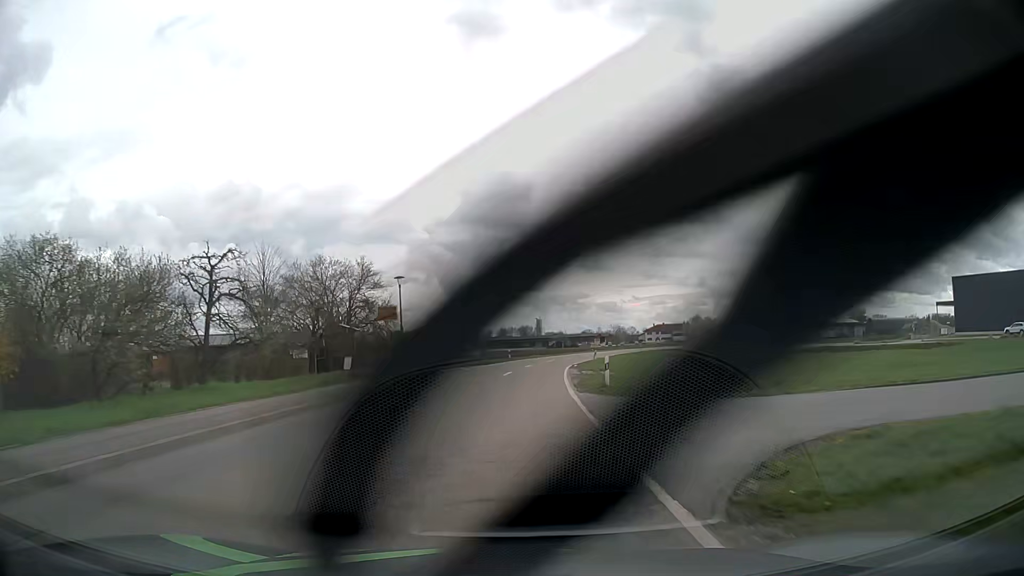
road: tertiary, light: Day
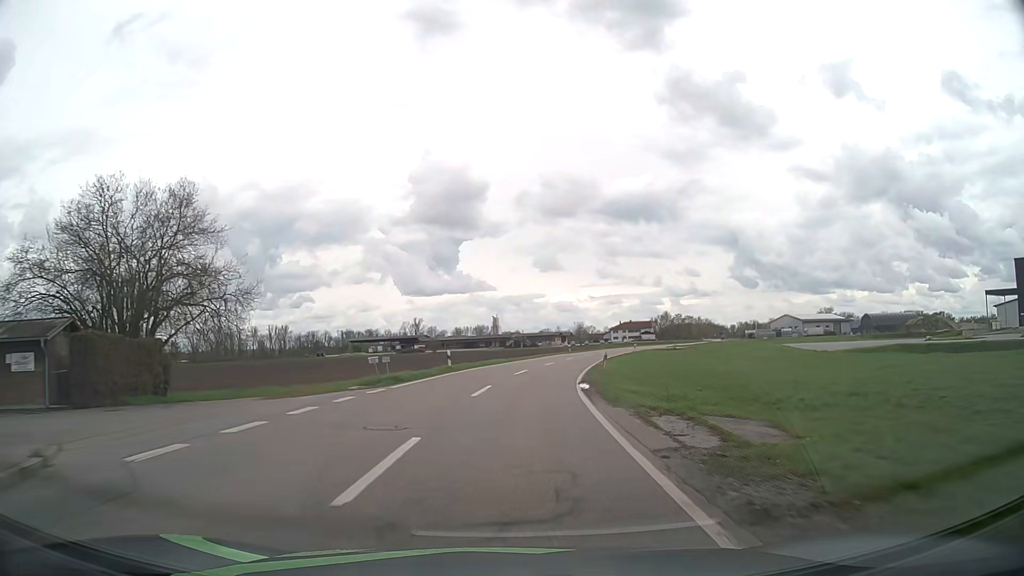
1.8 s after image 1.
(+1.0, +26.7) m; +4°
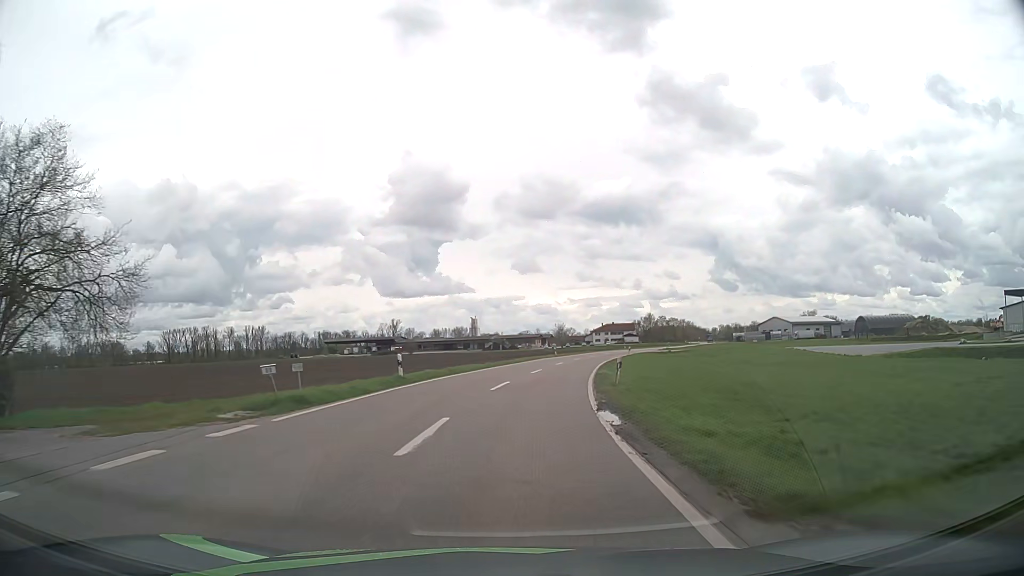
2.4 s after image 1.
(+0.1, +9.5) m; +2°
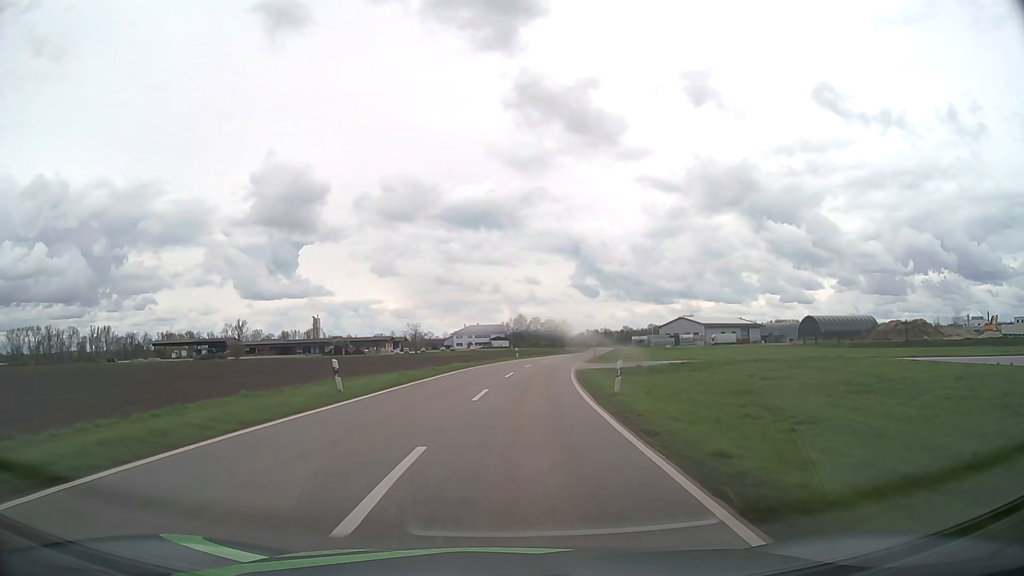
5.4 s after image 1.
(+5.6, +51.7) m; +12°
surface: asphalt
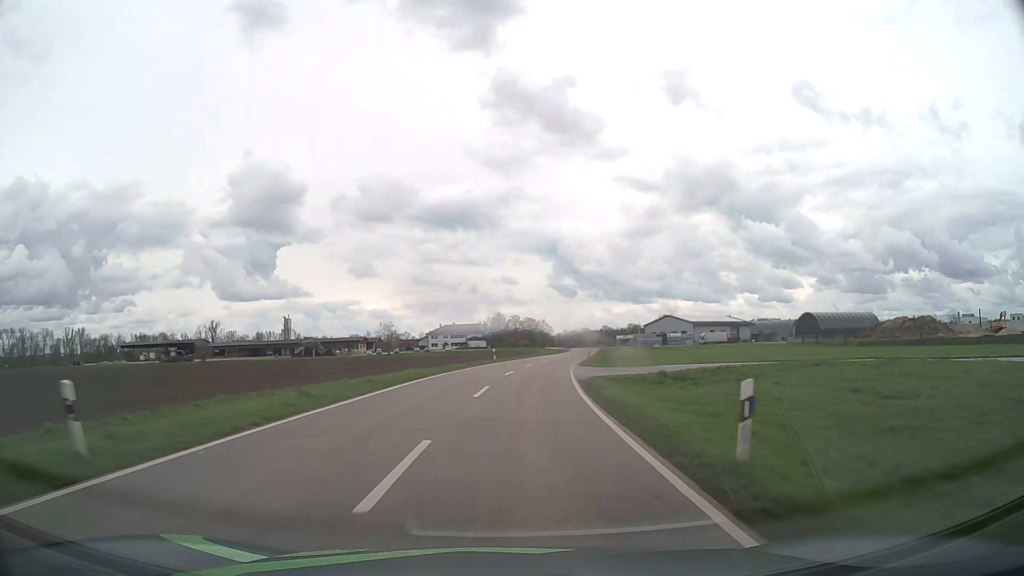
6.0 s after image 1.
(+0.2, +11.4) m; +2°
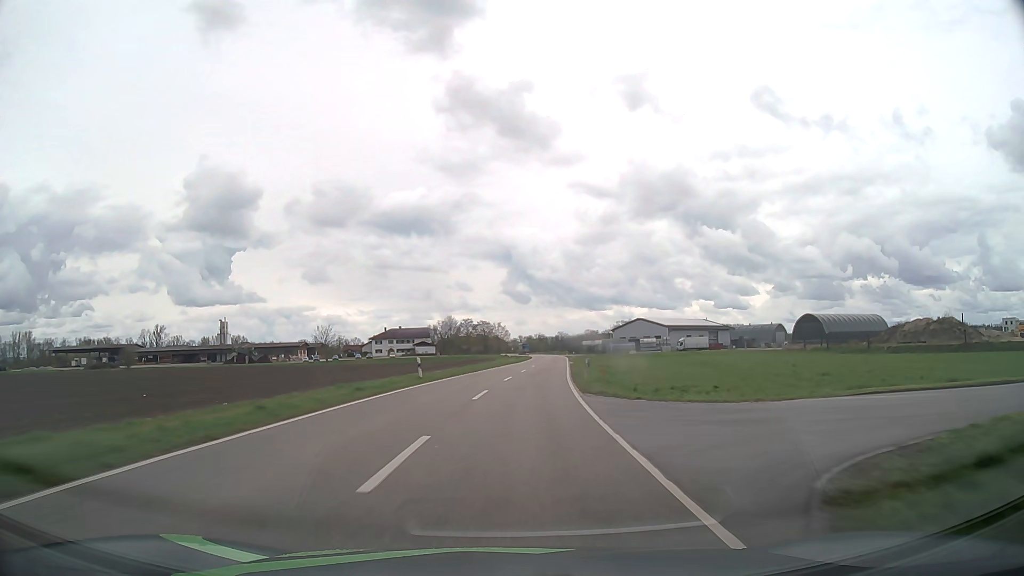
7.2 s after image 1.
(+0.8, +23.6) m; +4°
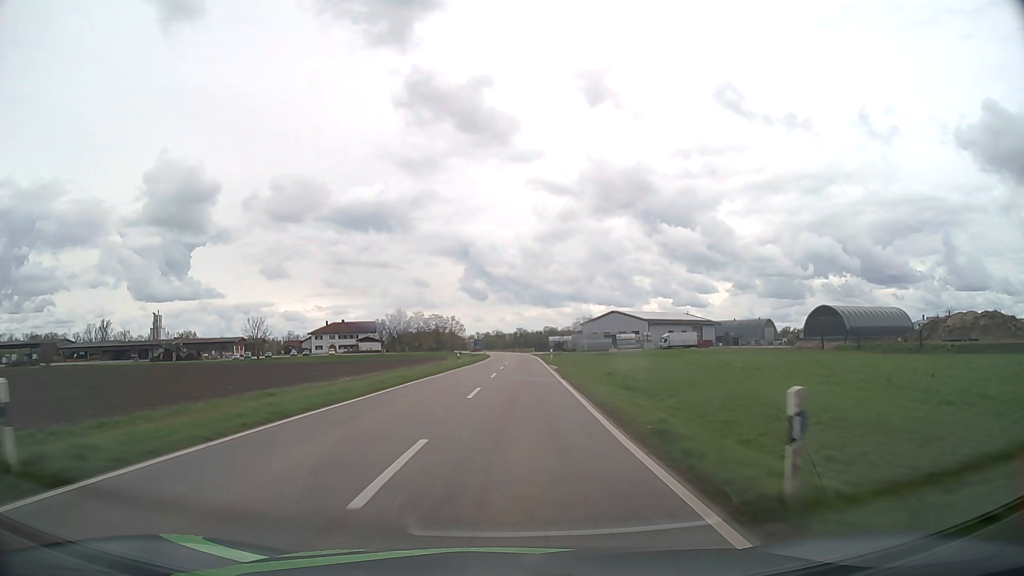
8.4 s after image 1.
(+0.8, +24.8) m; +4°
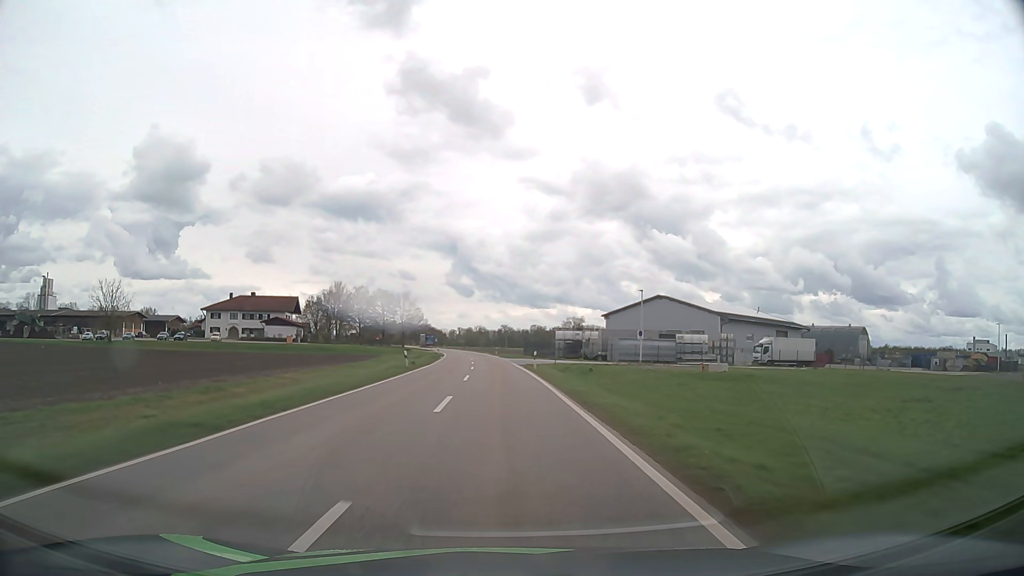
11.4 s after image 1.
(+1.9, +65.2) m; +2°
(0, +10) (0, +20) (0, +30) (-1, +40) (-1, +50) (-1, +60) (-2, +70) (-3, +80) (-4, +90) (-5, +100) m
